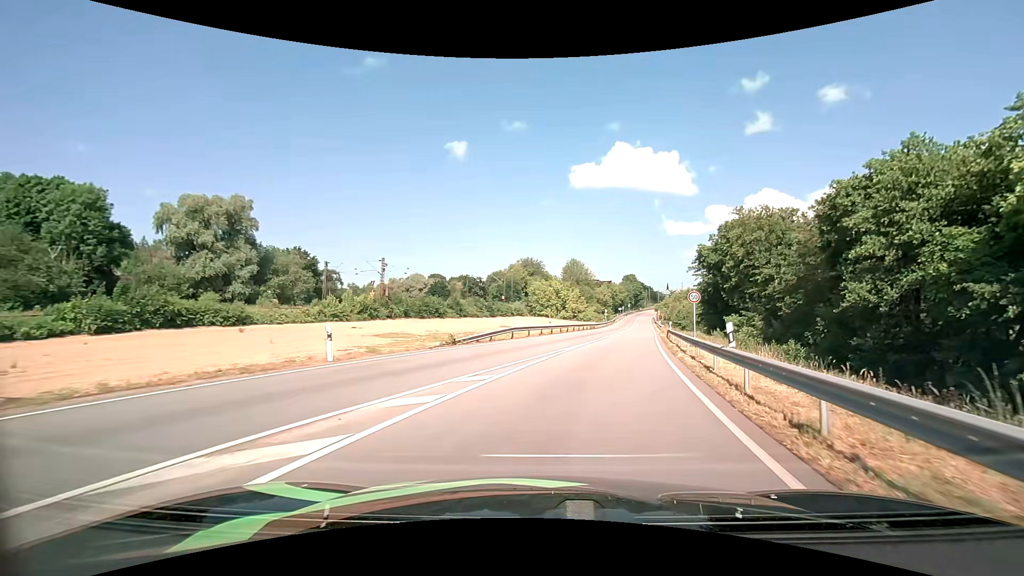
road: primary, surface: asphalt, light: Day
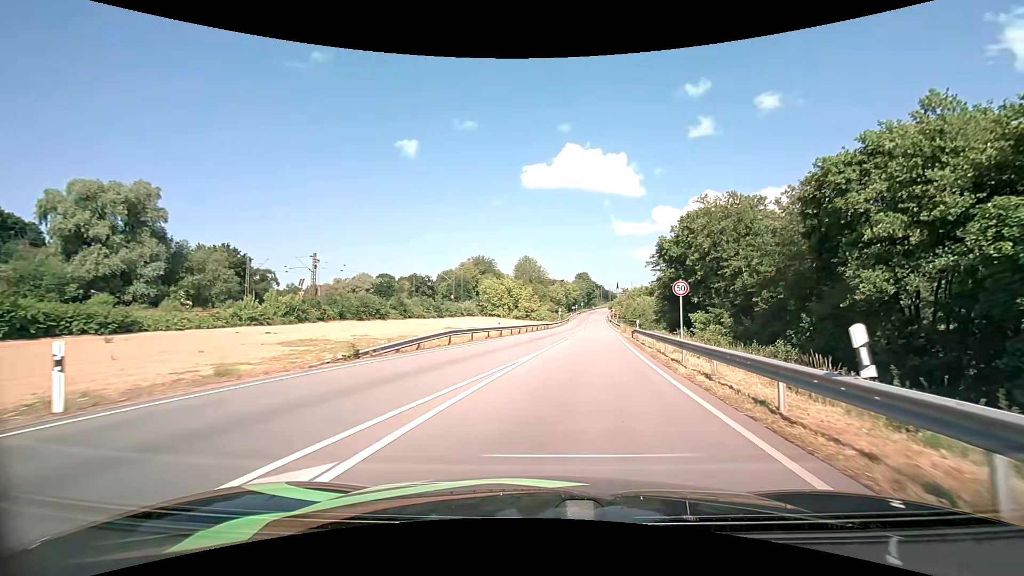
(+0.4, +6.7) m; +6°
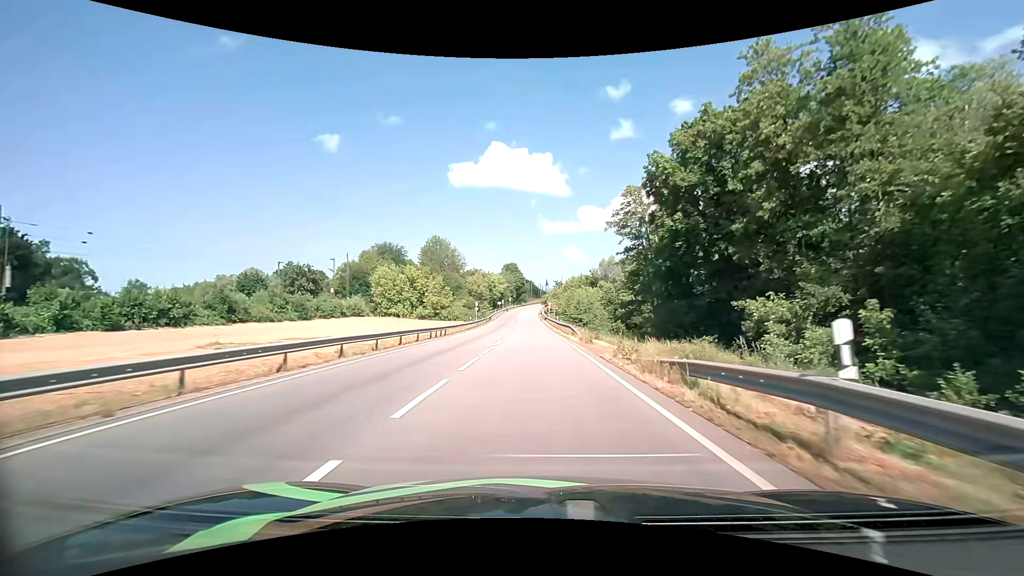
(+3.2, +31.6) m; +8°
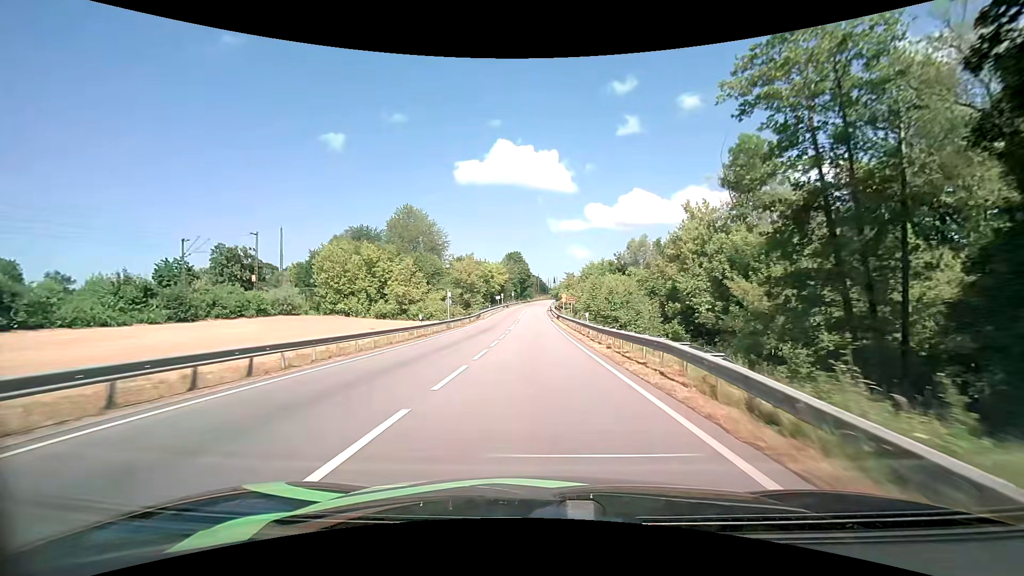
(-0.4, +28.1) m; -1°
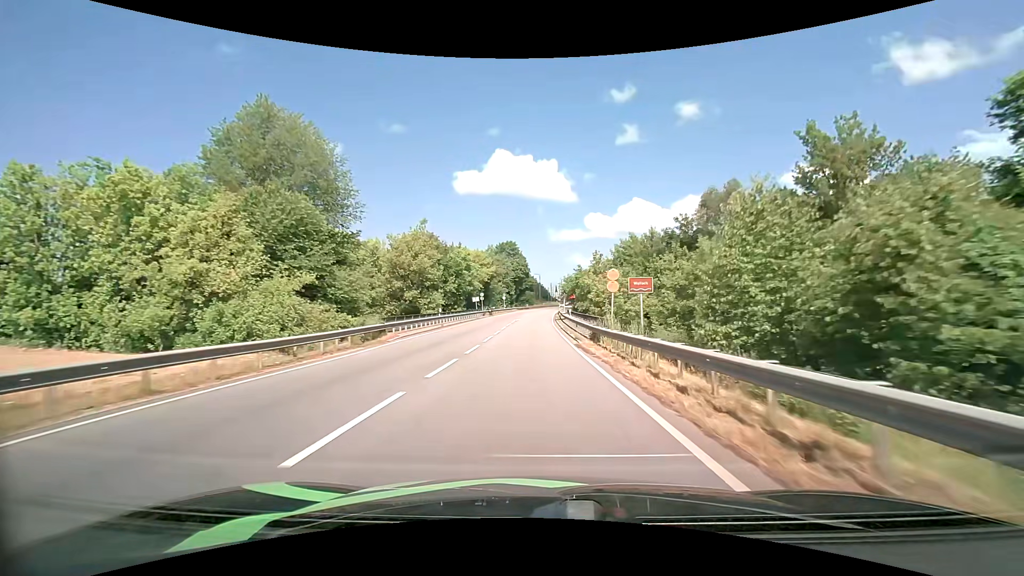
(+0.2, +40.9) m; 0°
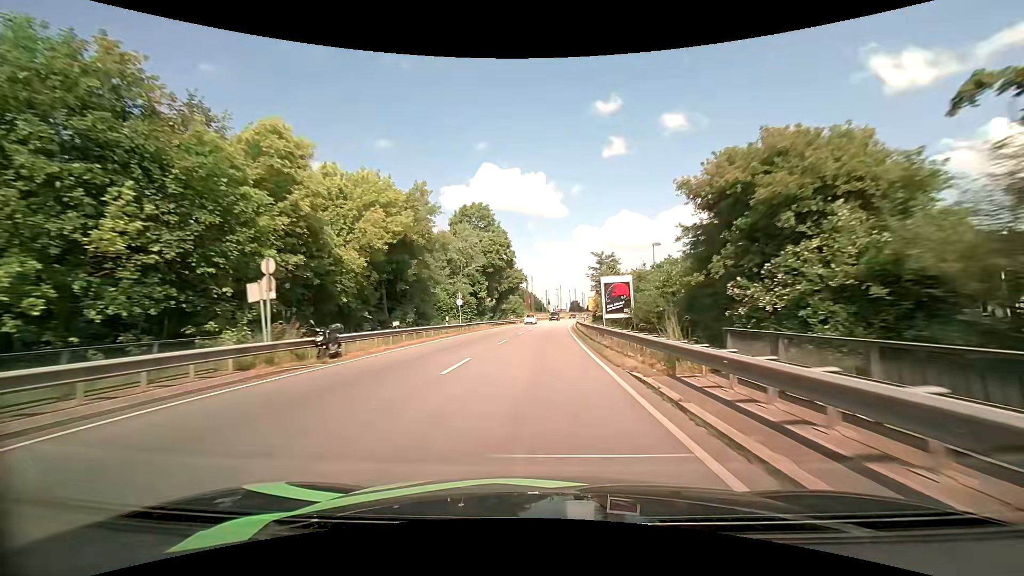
(-0.1, +53.7) m; +1°
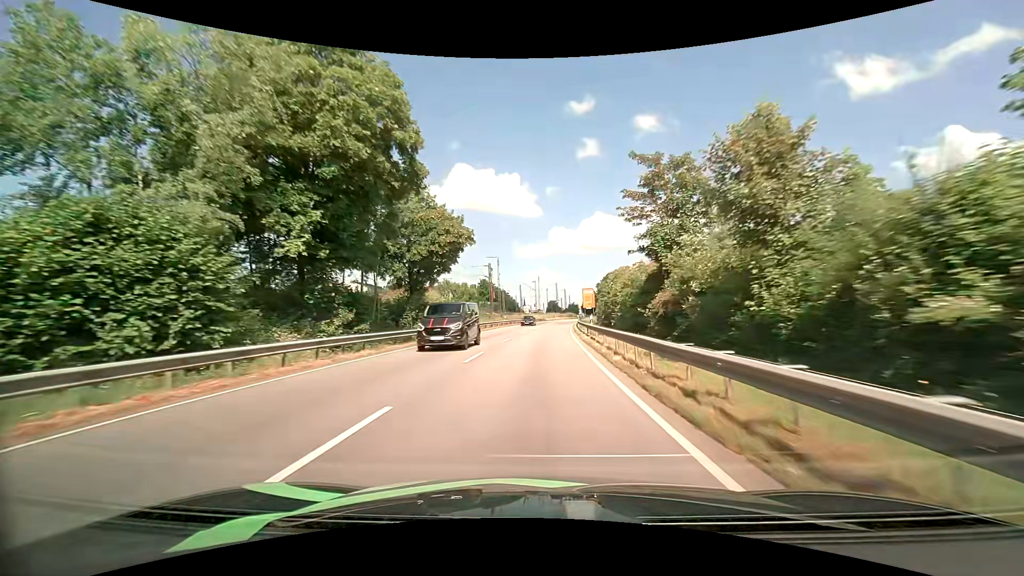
(+1.1, +44.3) m; +3°
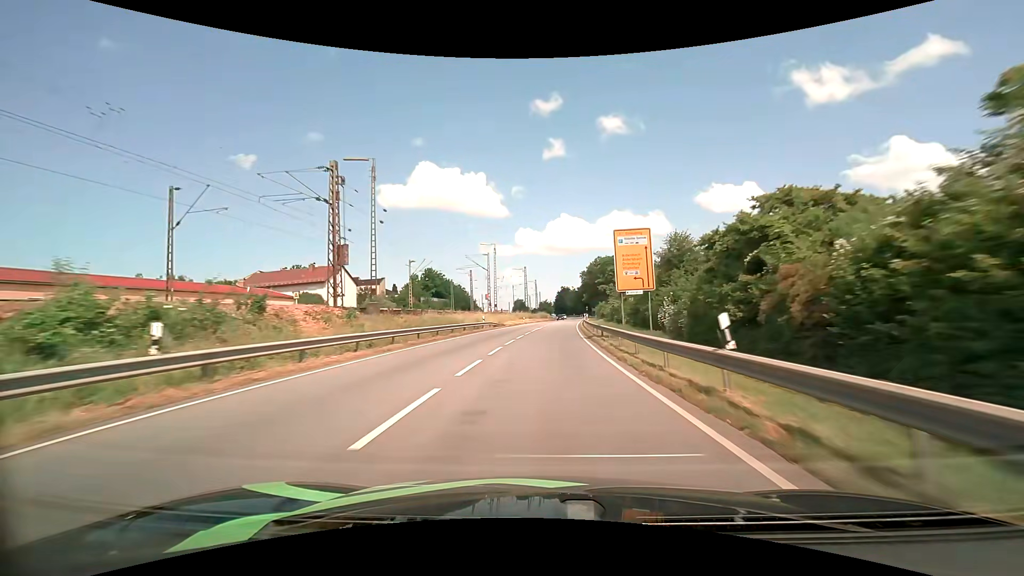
(+1.6, +57.9) m; +4°
(0, +10) (0, +20) (+1, +30) (+1, +40) (+2, +50) (+3, +60) (+4, +70) (+4, +80) (+5, +90) (+6, +100) m
